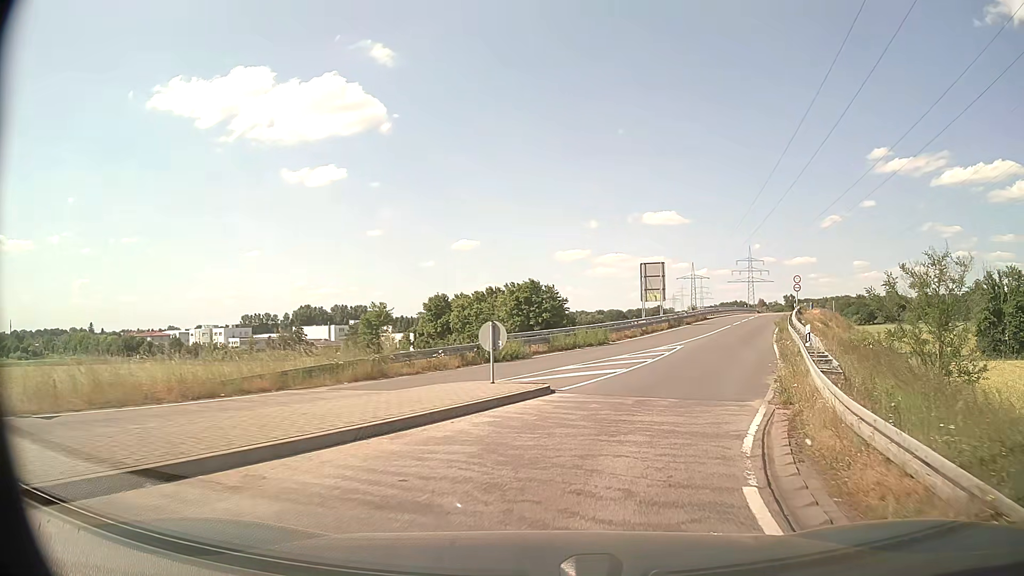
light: Day
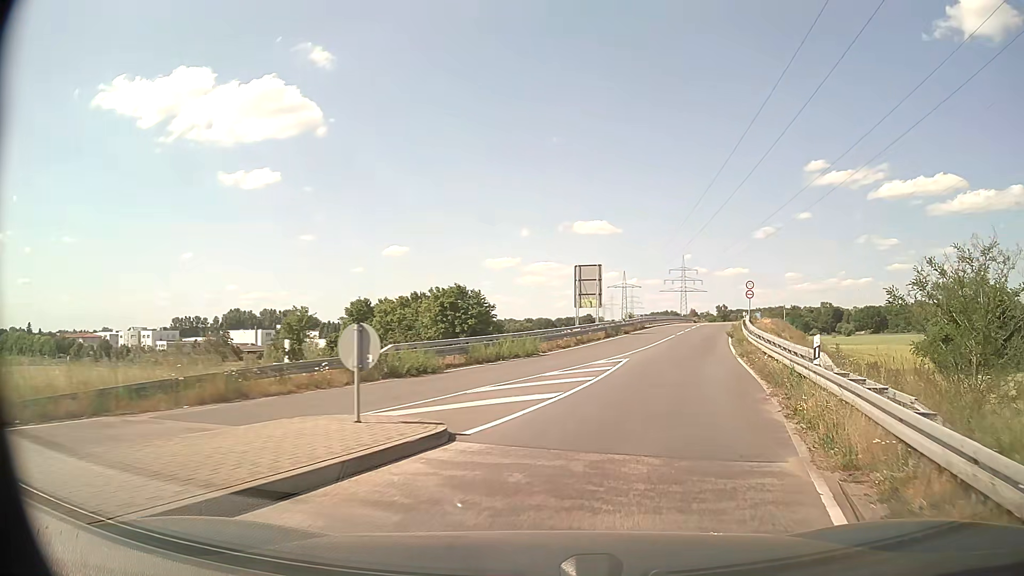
(+0.3, +5.1) m; +7°
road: secondary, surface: asphalt
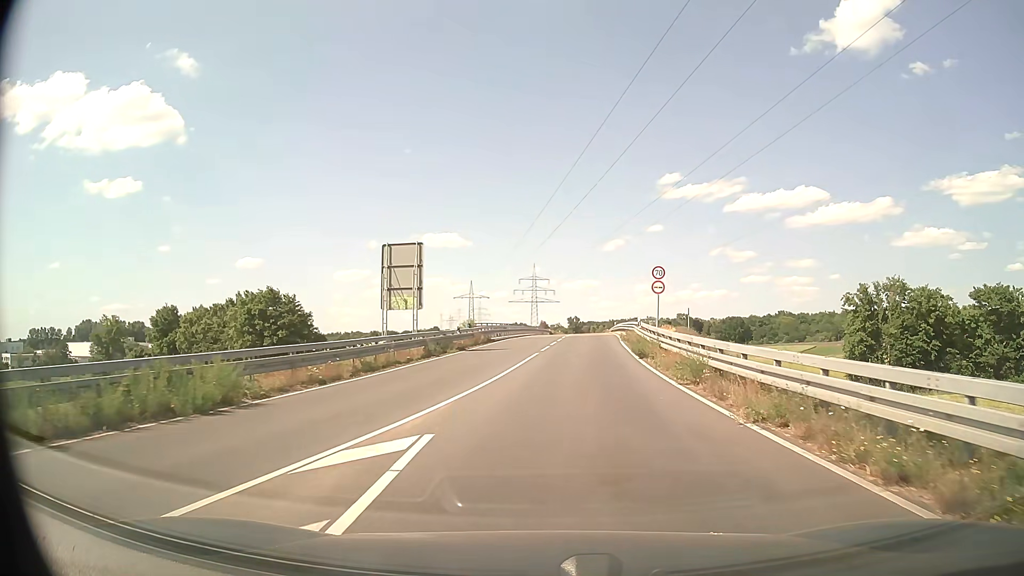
(+2.3, +17.1) m; +13°
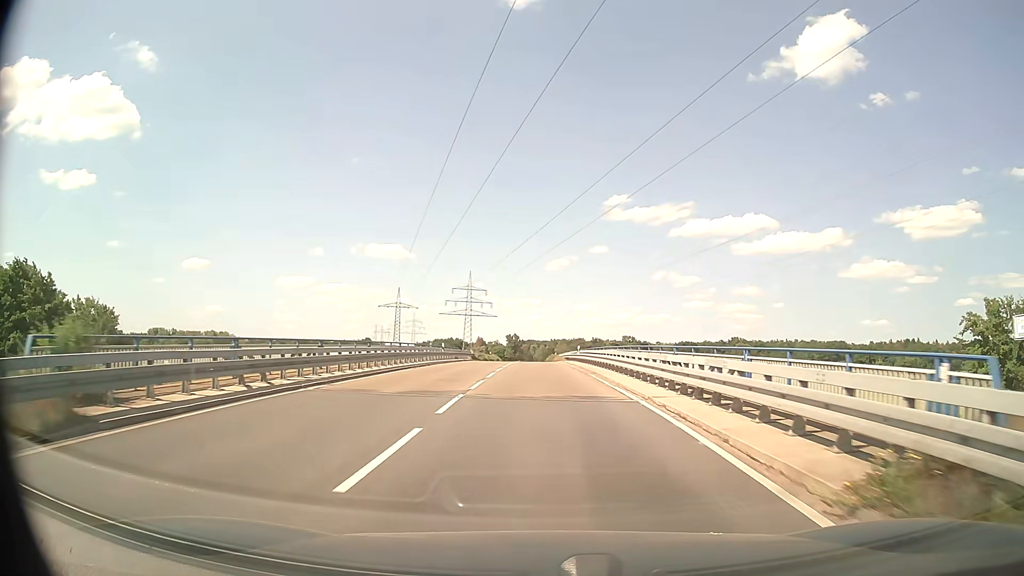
(+2.1, +35.7) m; +5°
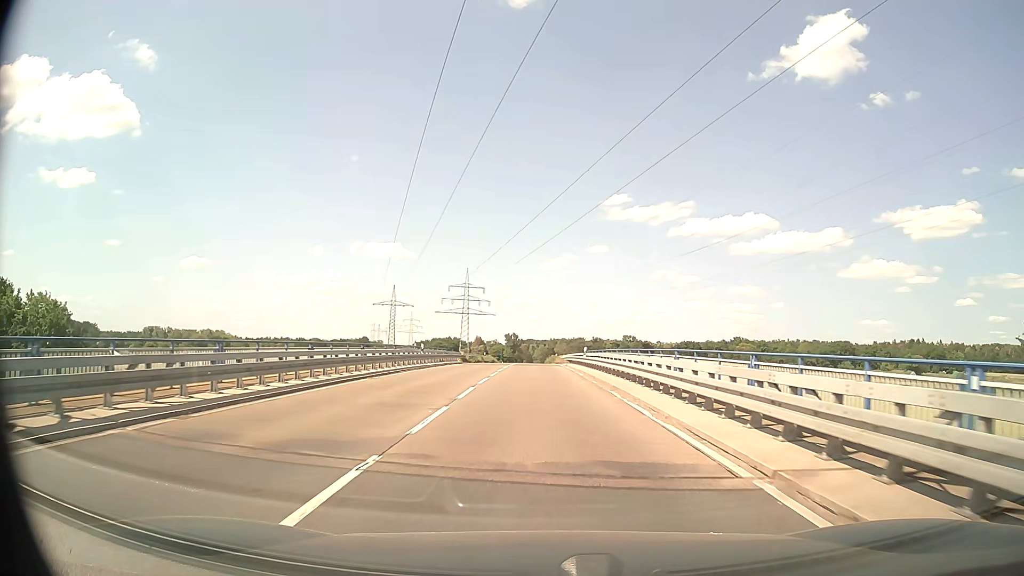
(0.0, +8.0) m; 0°
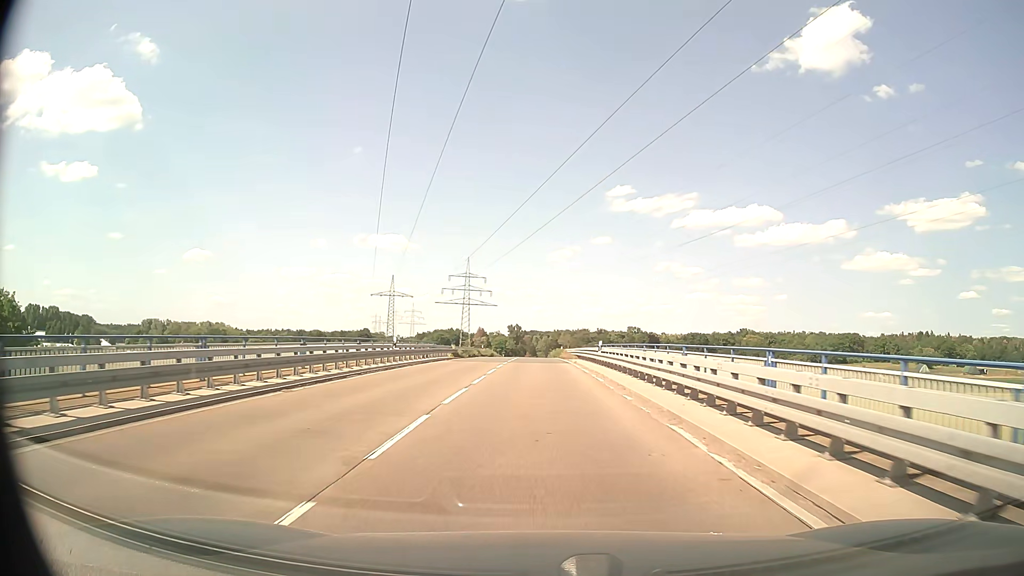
(0.0, +8.2) m; 0°
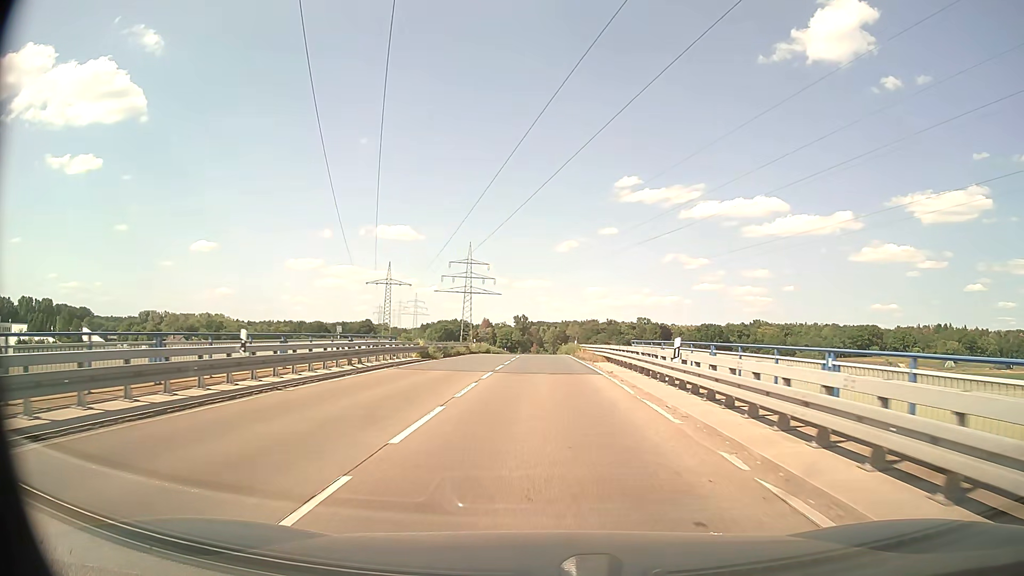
(-0.1, +16.9) m; 0°
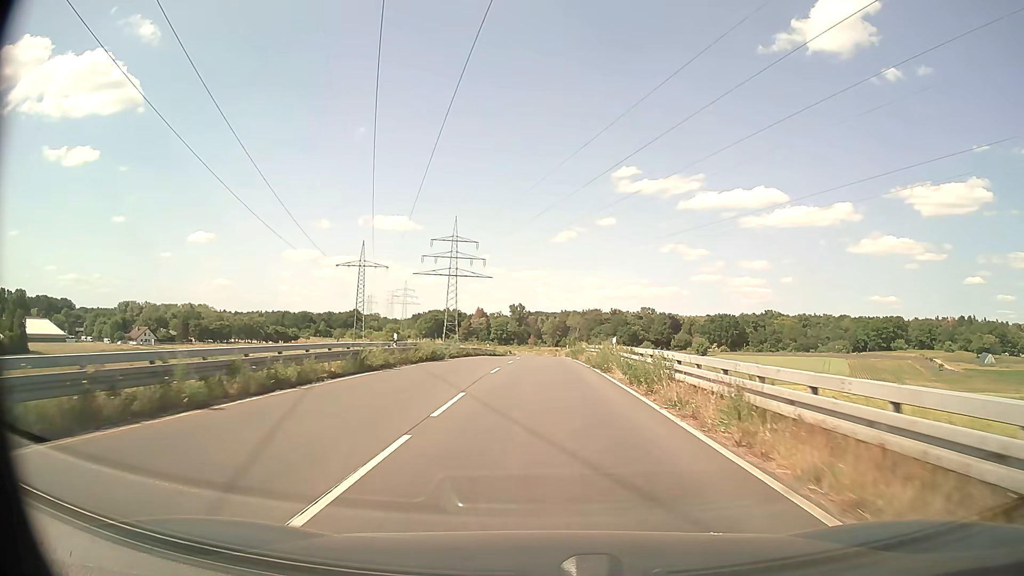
(-0.1, +32.9) m; 0°
(0, +10) (0, +20) (0, +30) (0, +40) (0, +50) (0, +60) (0, +70) (0, +80) (0, +90) (0, +100) m
